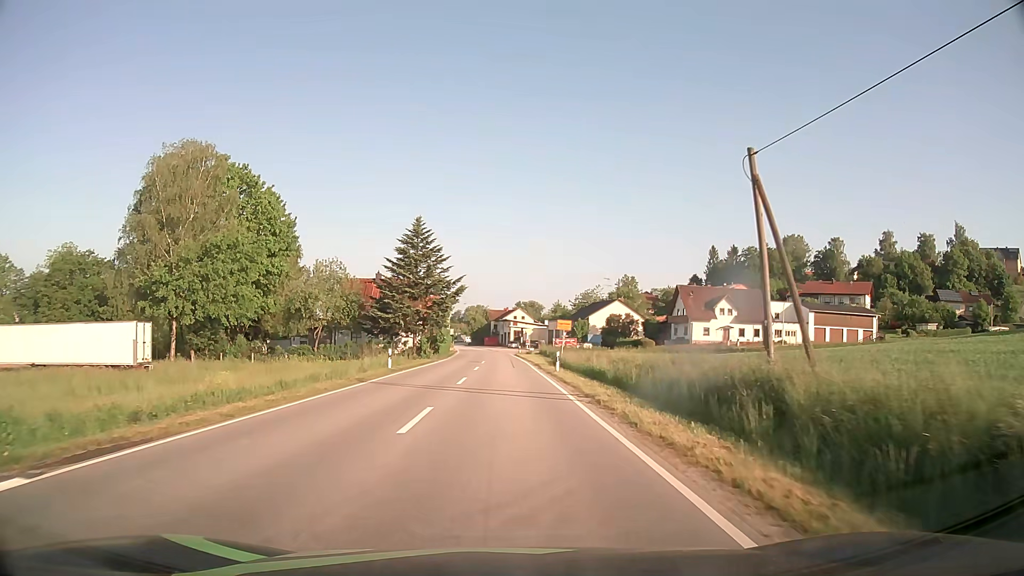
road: secondary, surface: asphalt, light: Day
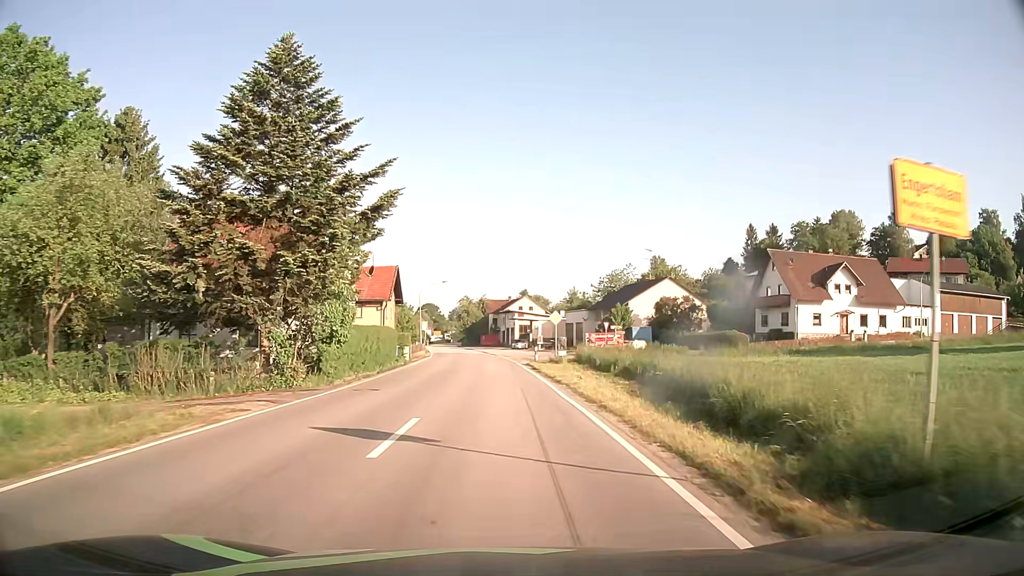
(+0.1, +38.4) m; 0°
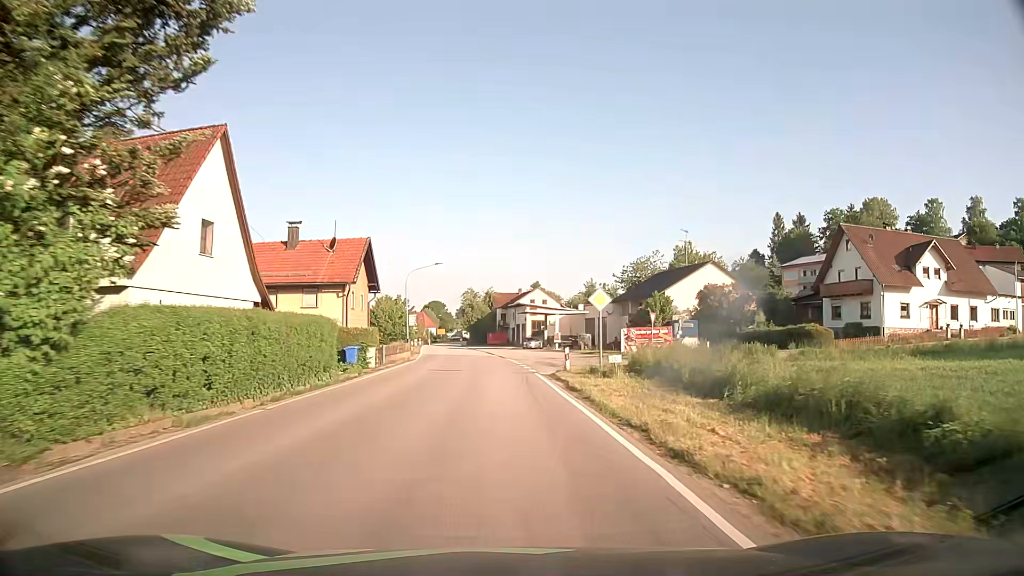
(-0.1, +15.3) m; -1°
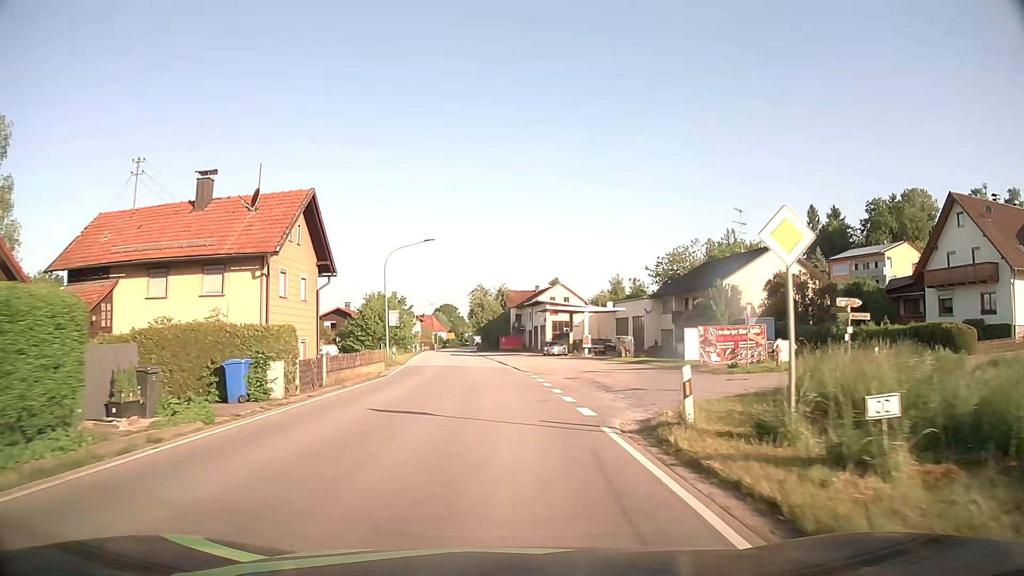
(-0.1, +15.2) m; -1°
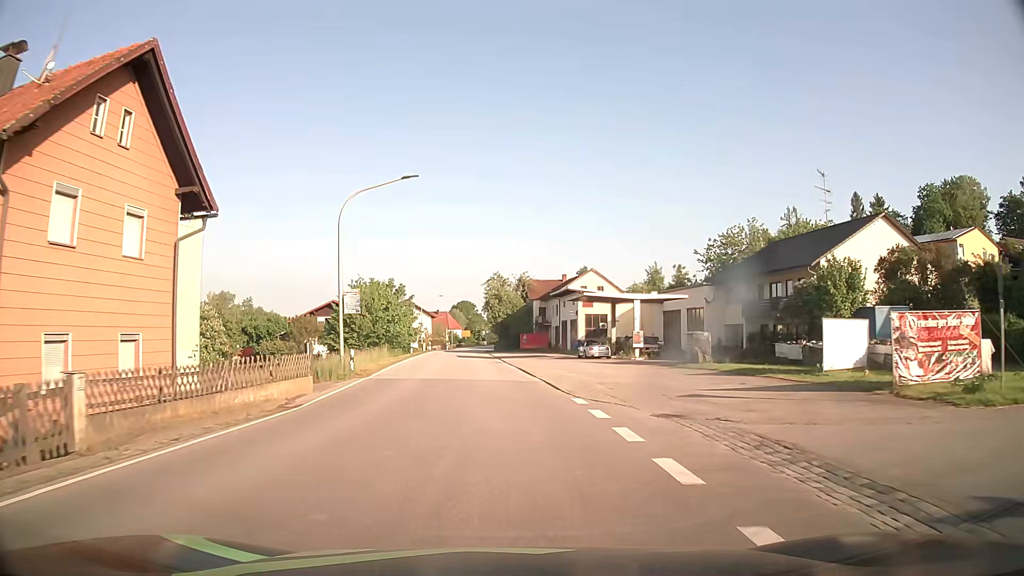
(-0.3, +15.1) m; -2°
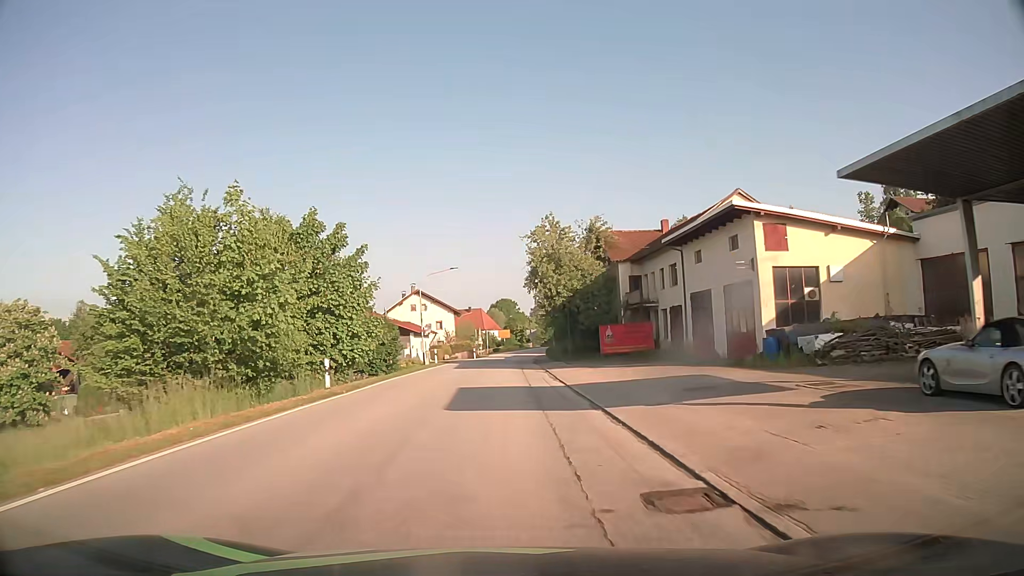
(-1.5, +37.9) m; -4°
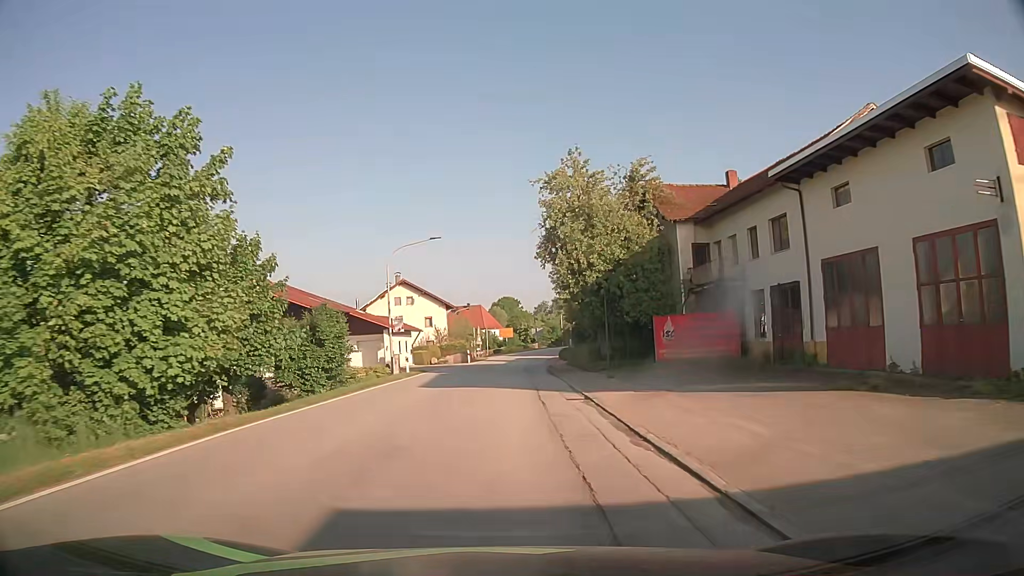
(0.0, +15.2) m; 0°
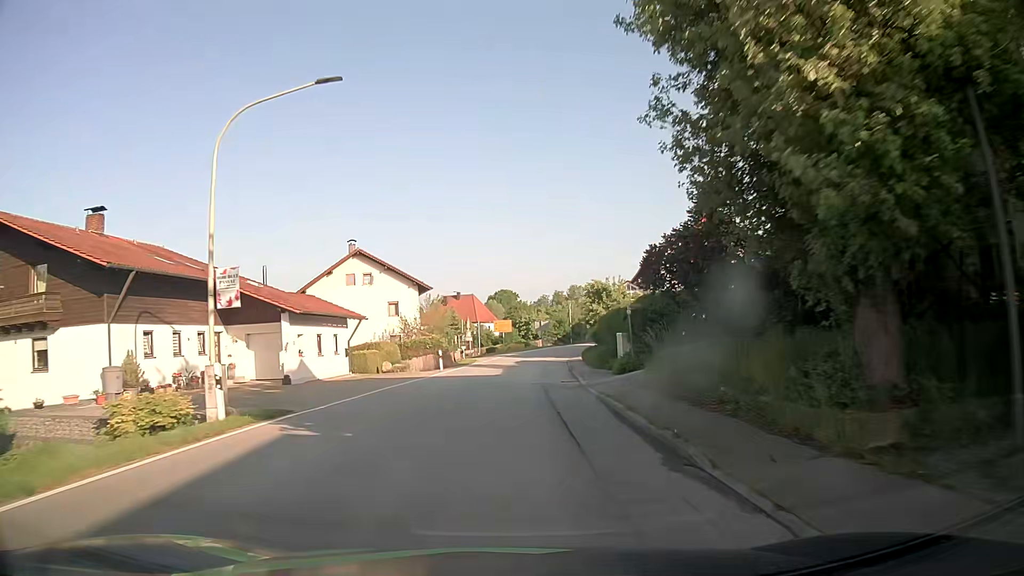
(0.0, +22.8) m; 0°
